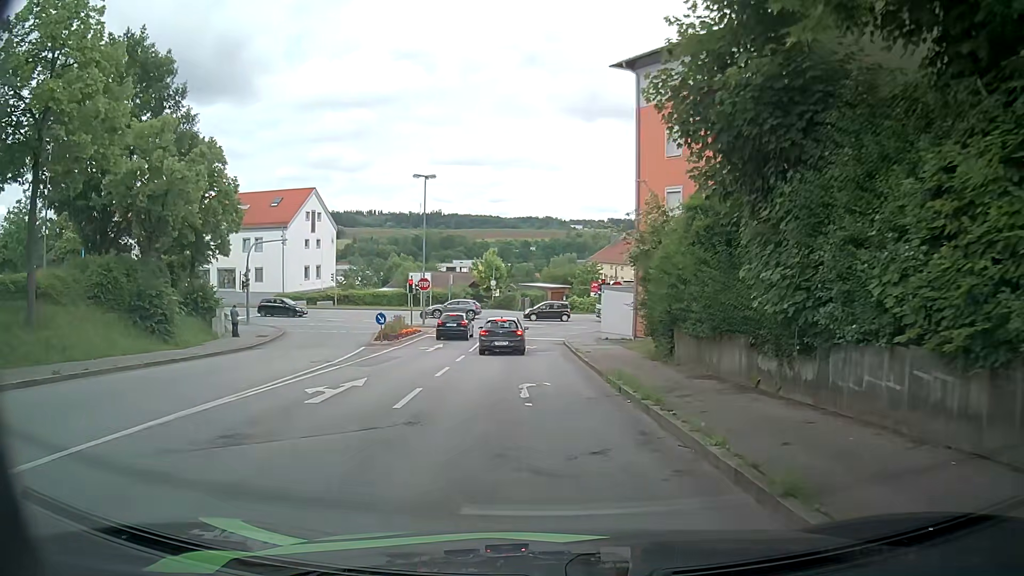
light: Day
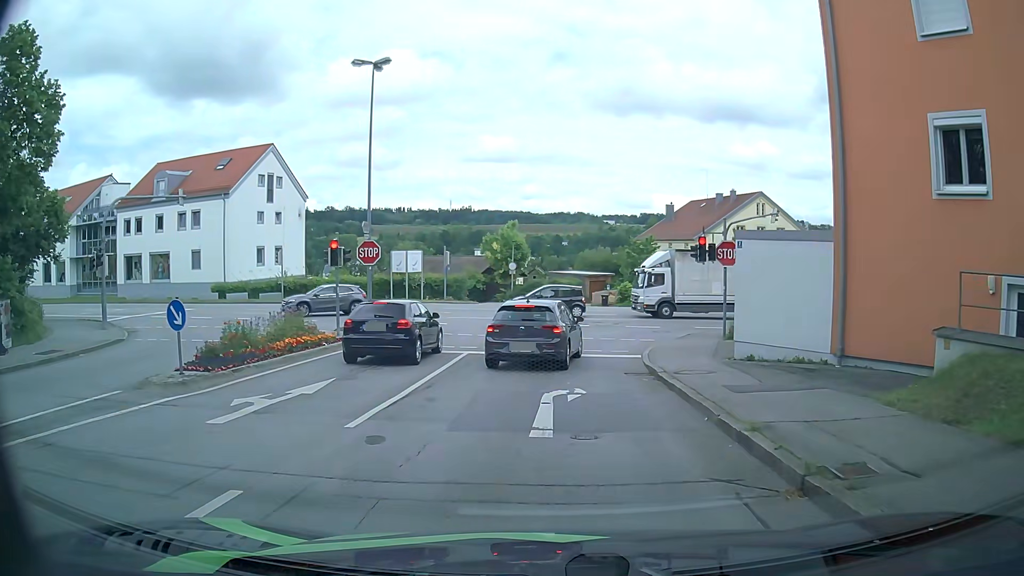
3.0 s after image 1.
(-0.3, +20.5) m; -4°
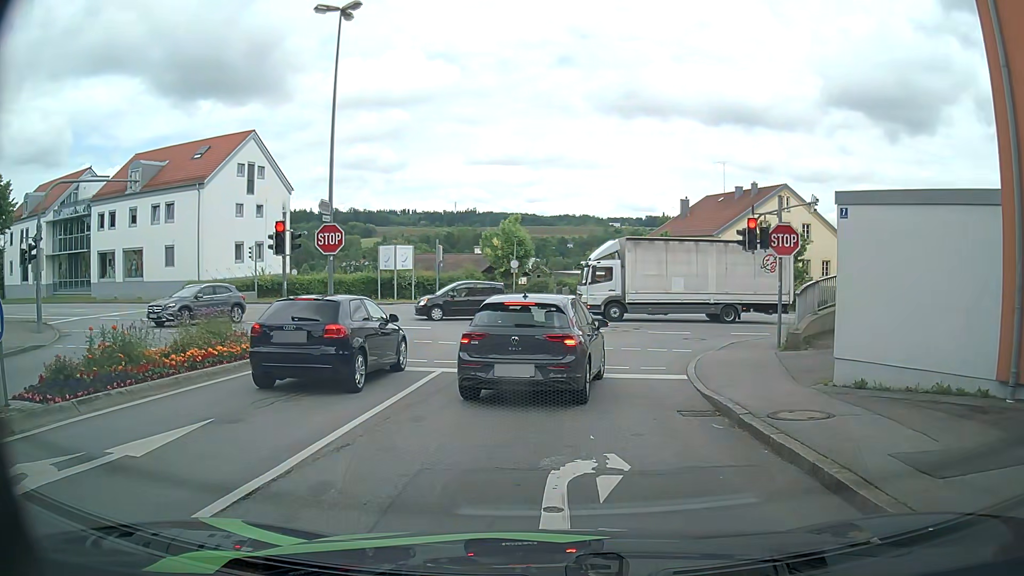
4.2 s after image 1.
(+0.1, +4.9) m; 0°
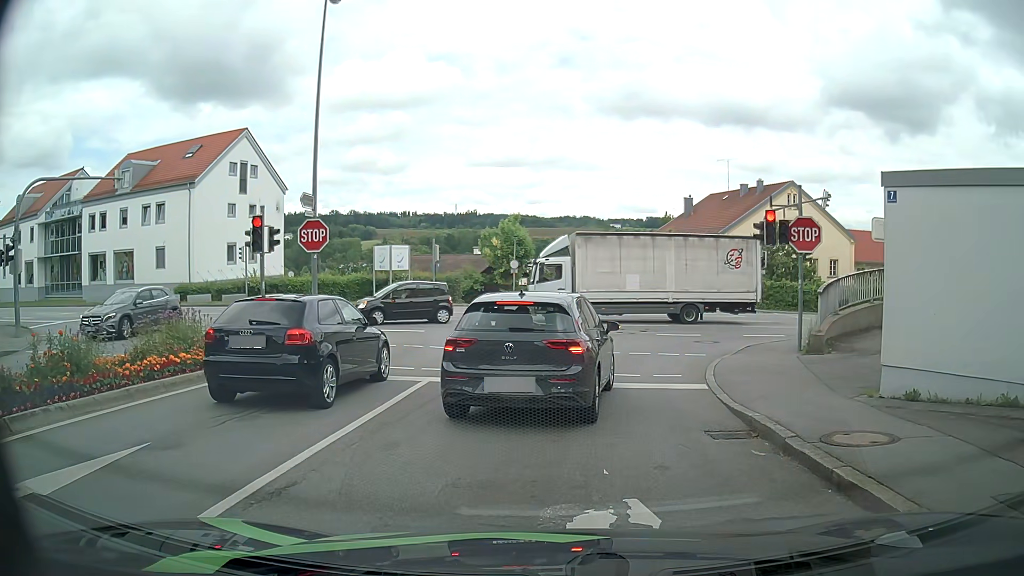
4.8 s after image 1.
(0.0, +1.4) m; 0°
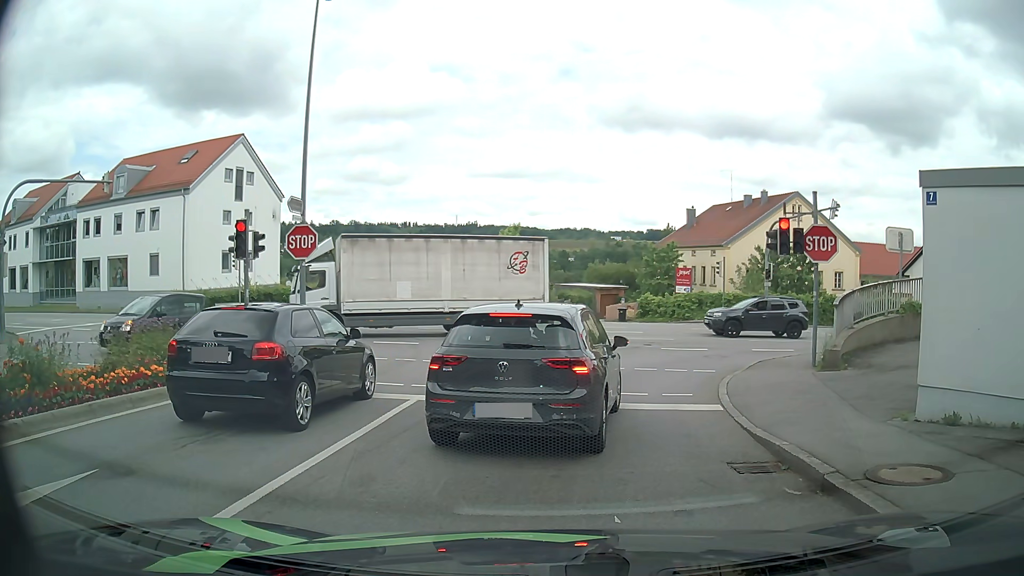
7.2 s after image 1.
(0.0, +0.9) m; +1°
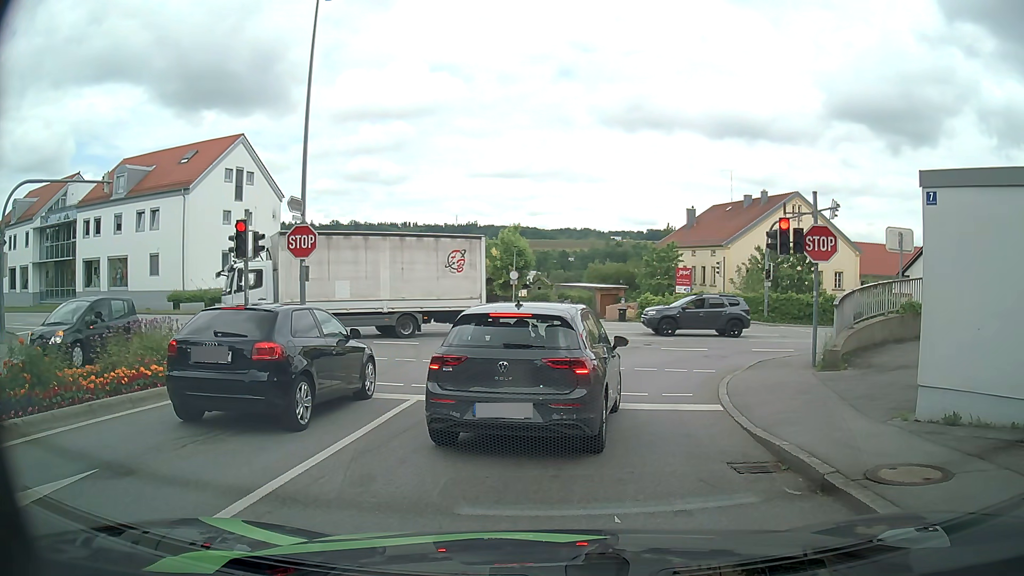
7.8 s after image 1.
(0.0, 0.0) m; 0°
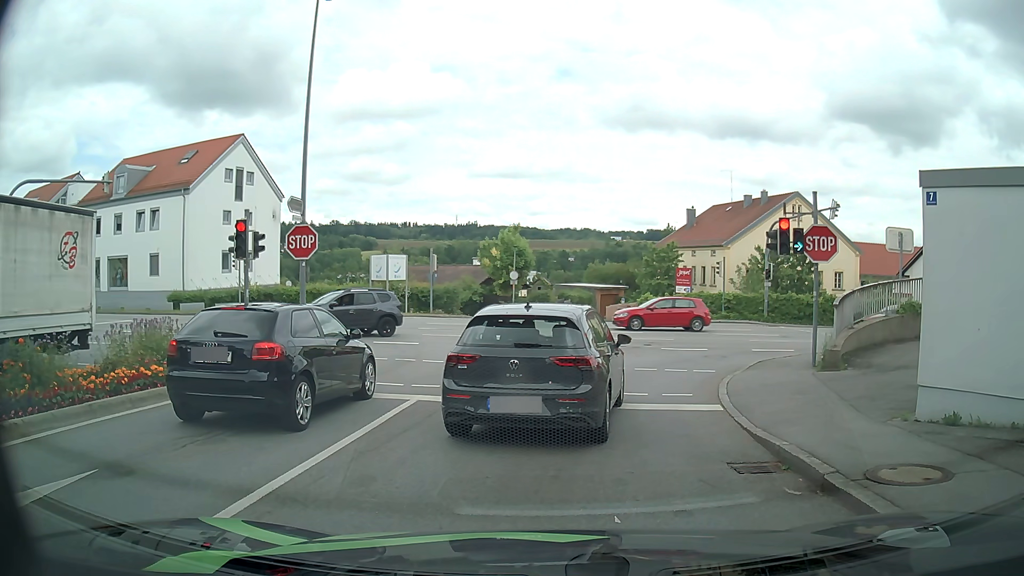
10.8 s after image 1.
(0.0, 0.0) m; 0°
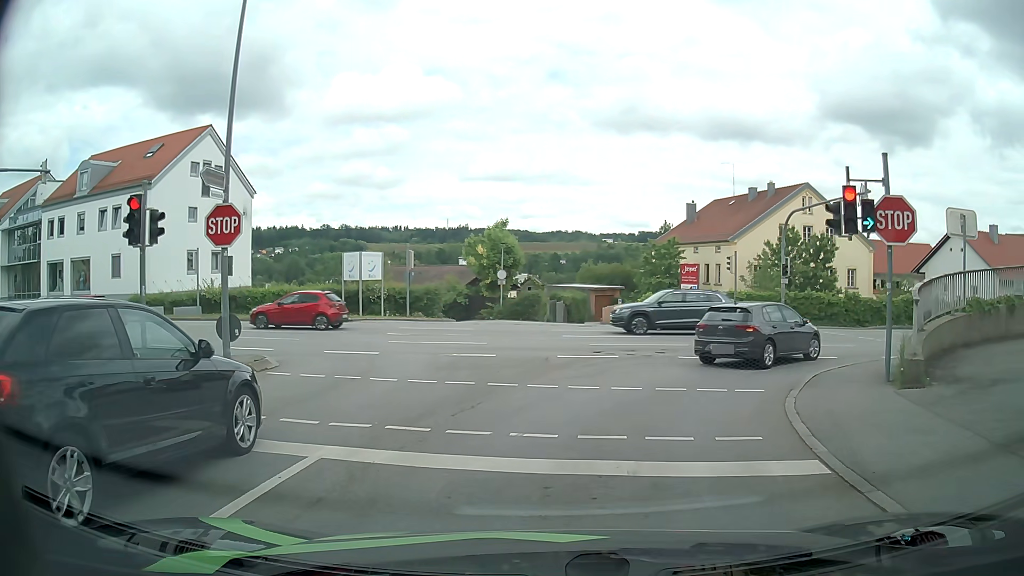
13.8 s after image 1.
(0.0, +4.3) m; +1°
